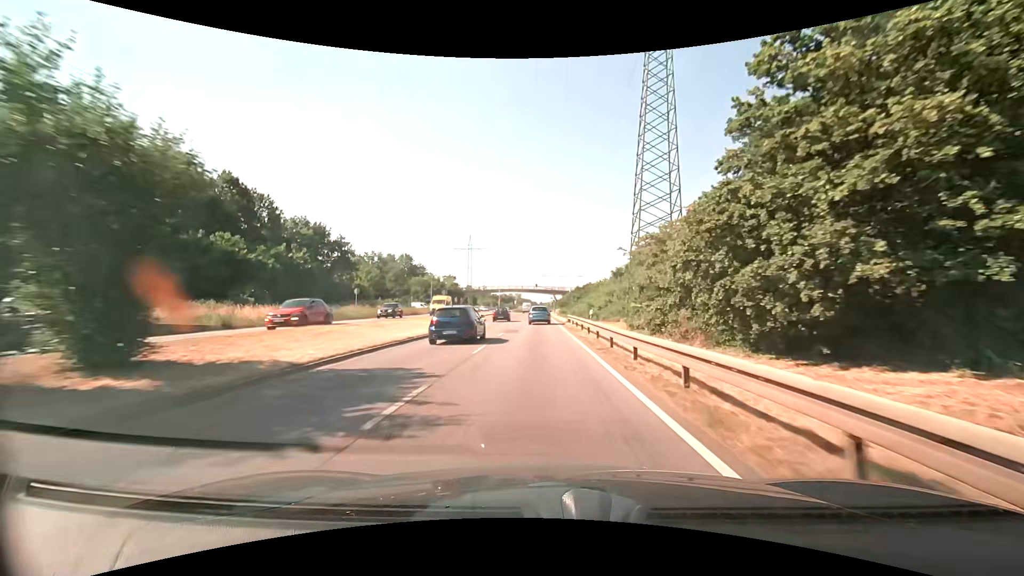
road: primary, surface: asphalt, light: Day
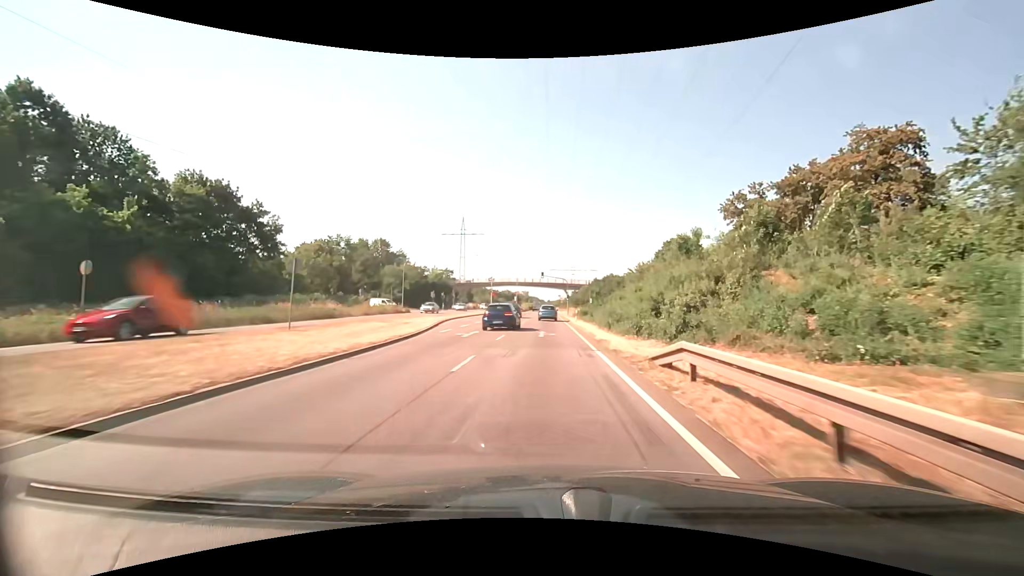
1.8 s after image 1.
(-0.3, +31.7) m; -1°
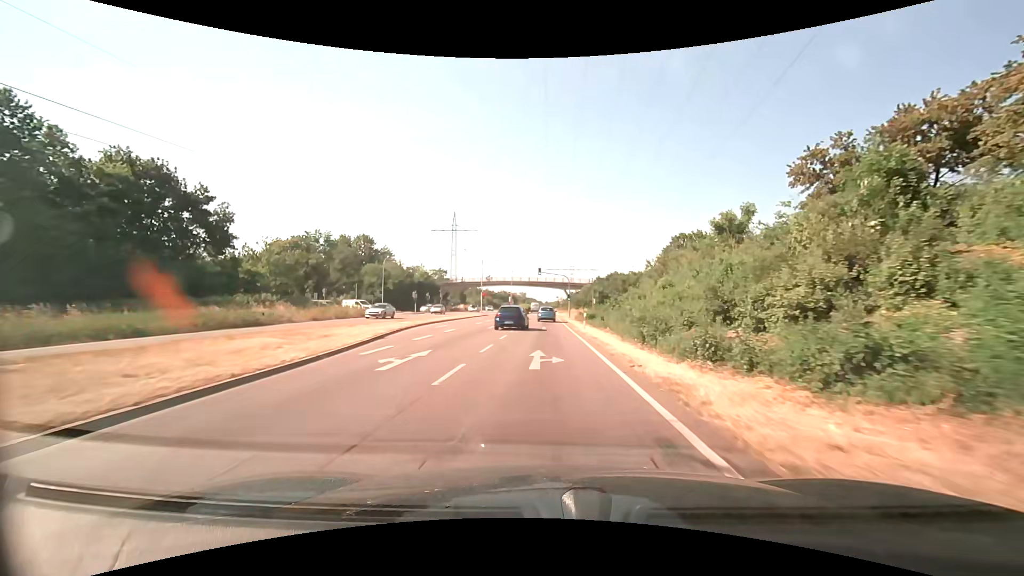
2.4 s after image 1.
(0.0, +10.6) m; 0°
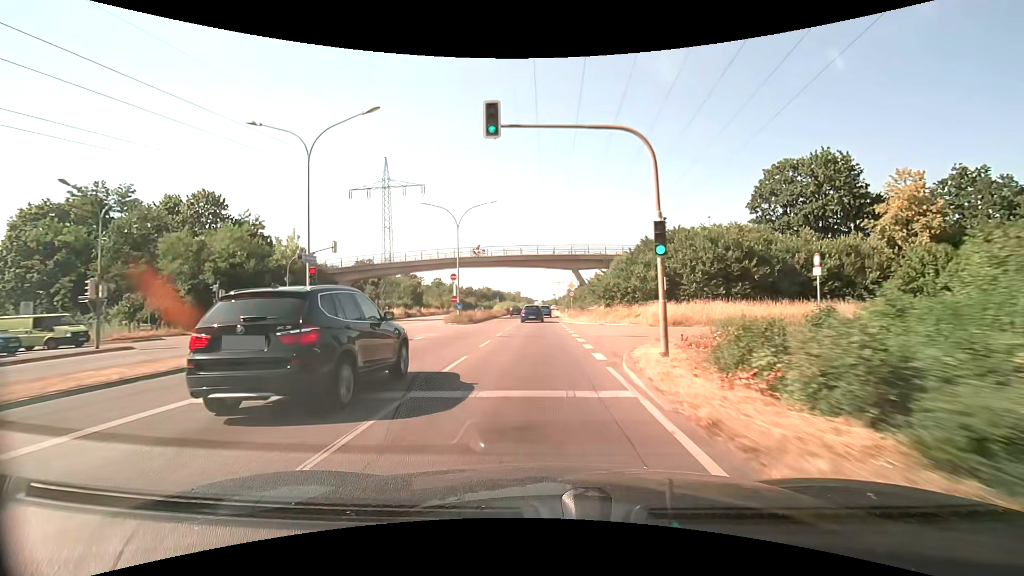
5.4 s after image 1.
(+0.5, +53.3) m; +1°
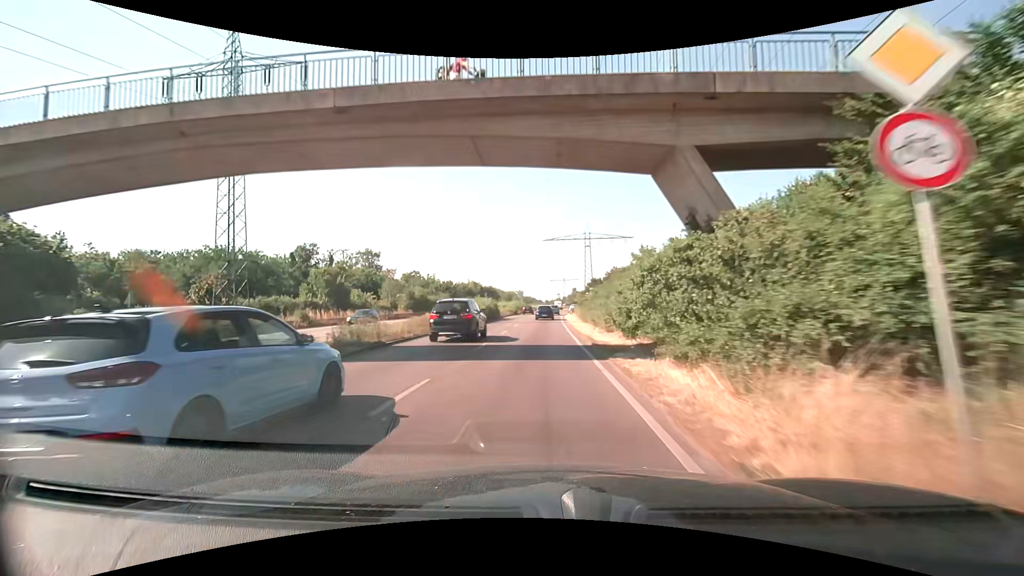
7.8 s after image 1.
(-0.1, +43.0) m; -1°
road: trunk
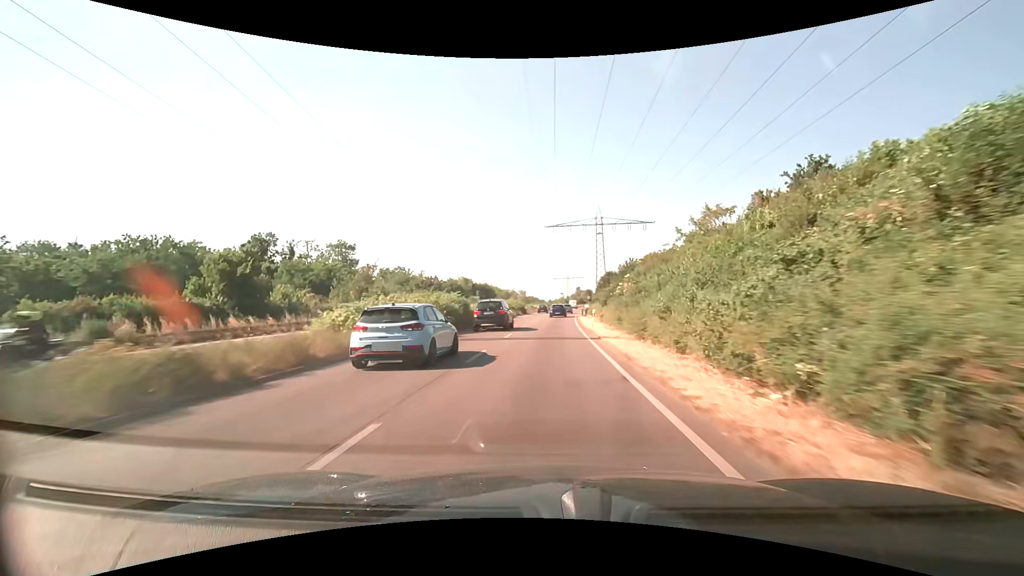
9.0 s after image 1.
(-0.2, +21.6) m; -1°
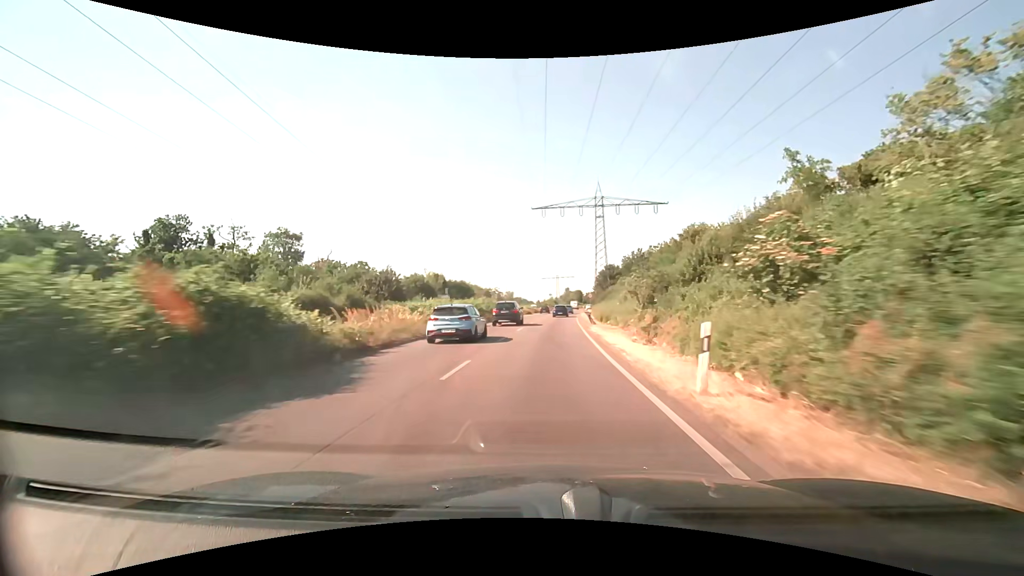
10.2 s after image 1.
(+0.3, +21.7) m; +2°
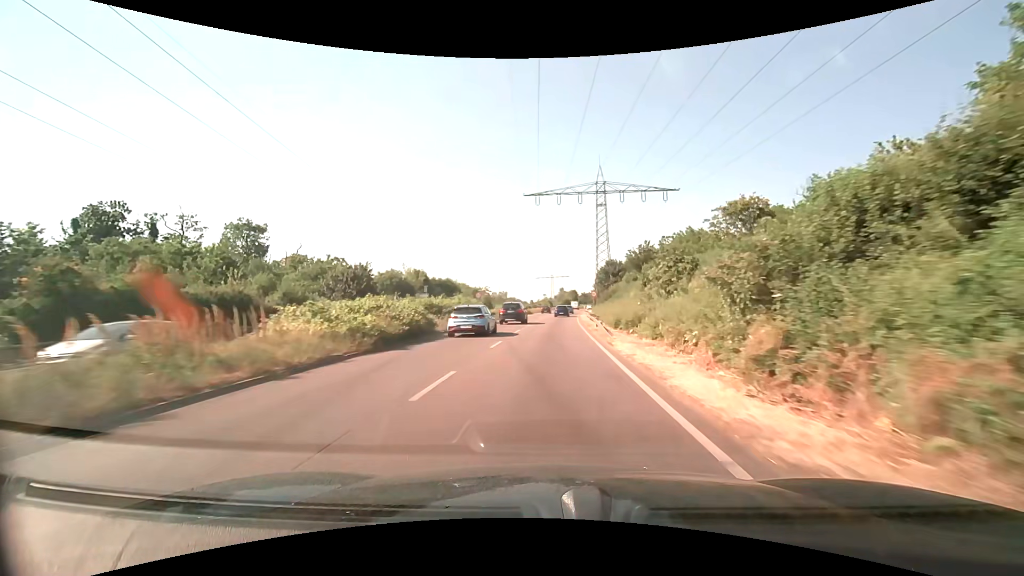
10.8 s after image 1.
(+0.1, +10.9) m; +1°
(0, +10) (0, +20) (0, +30) (+1, +40) (+1, +50) (+2, +60) (+3, +70) (+3, +80) (+4, +90) (+5, +100) m
